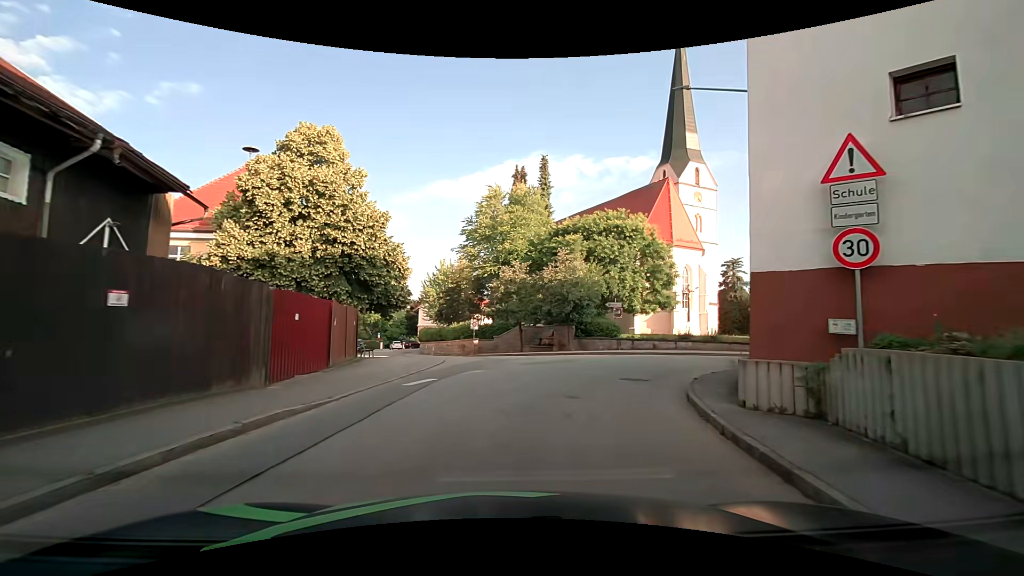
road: tertiary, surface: asphalt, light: Day
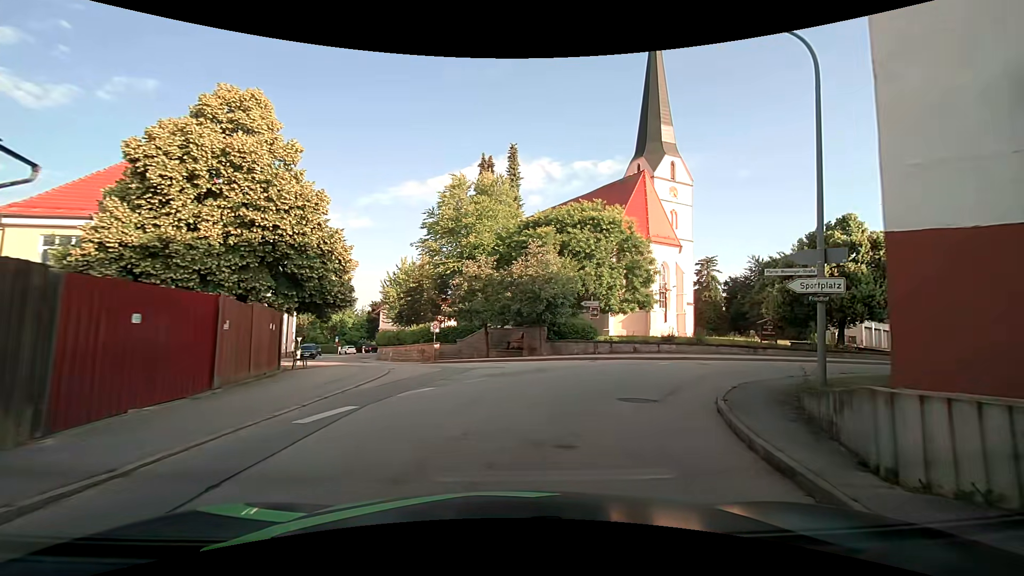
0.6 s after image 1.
(+0.2, +4.0) m; +4°
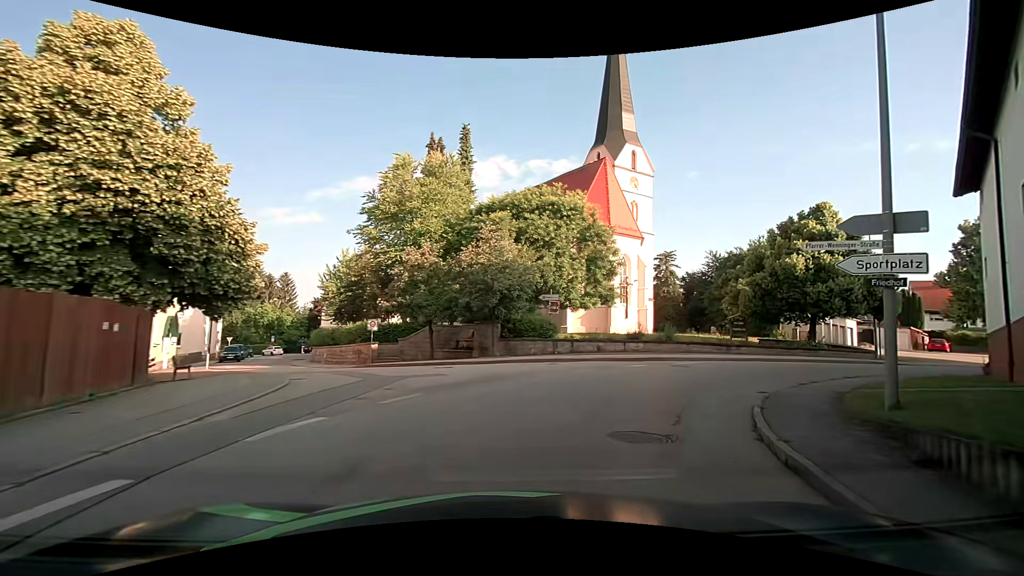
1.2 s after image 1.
(+0.2, +3.9) m; +5°
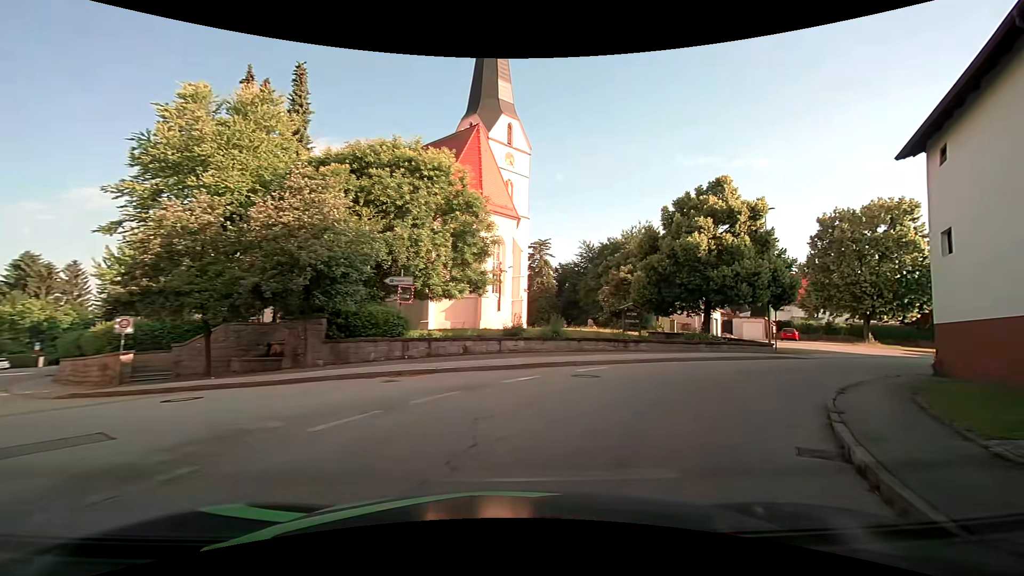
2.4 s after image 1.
(+0.9, +7.6) m; +16°
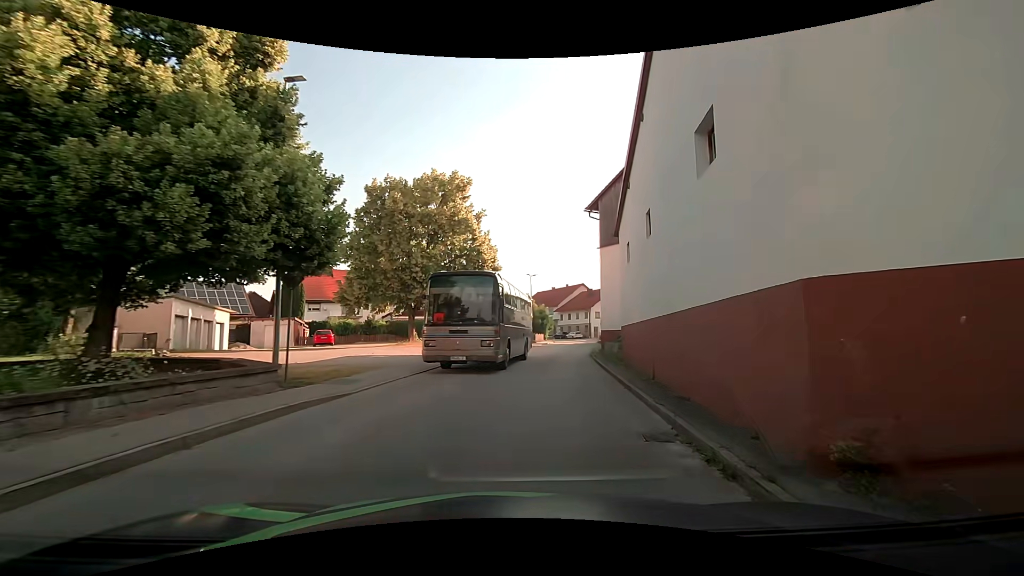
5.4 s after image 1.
(+7.5, +16.0) m; +49°
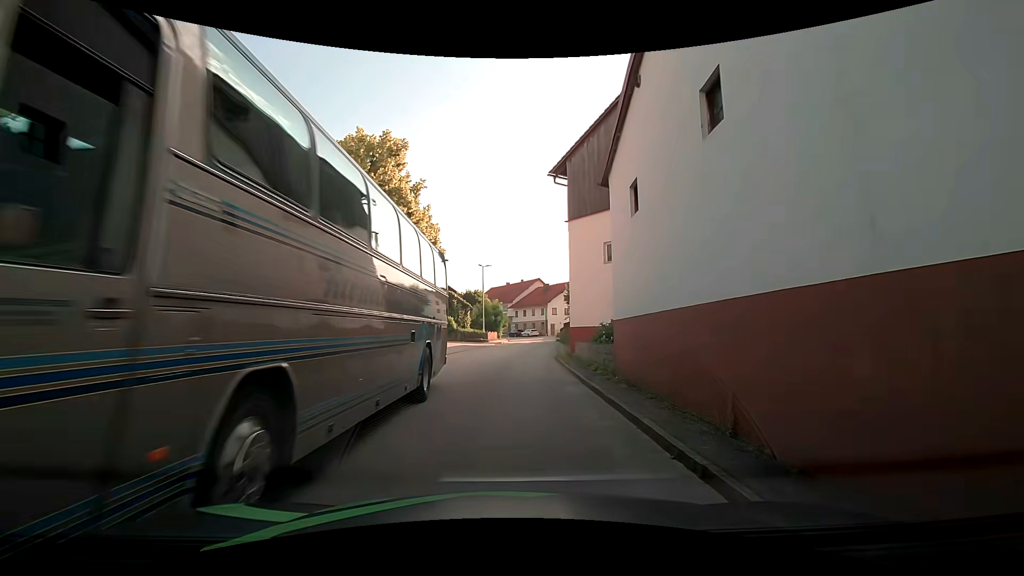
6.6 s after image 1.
(+0.4, +7.0) m; +7°
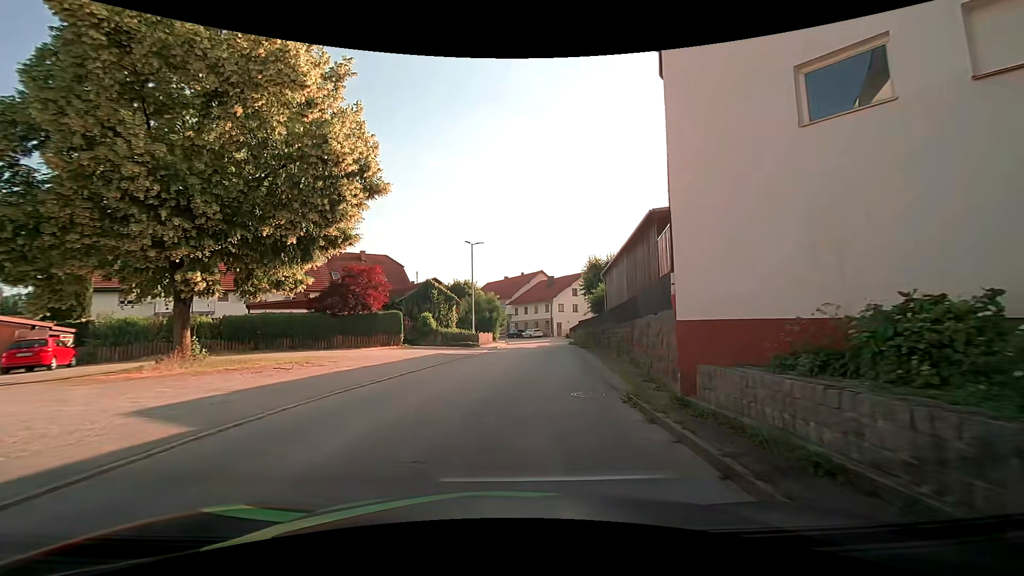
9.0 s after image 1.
(-0.1, +14.6) m; 0°
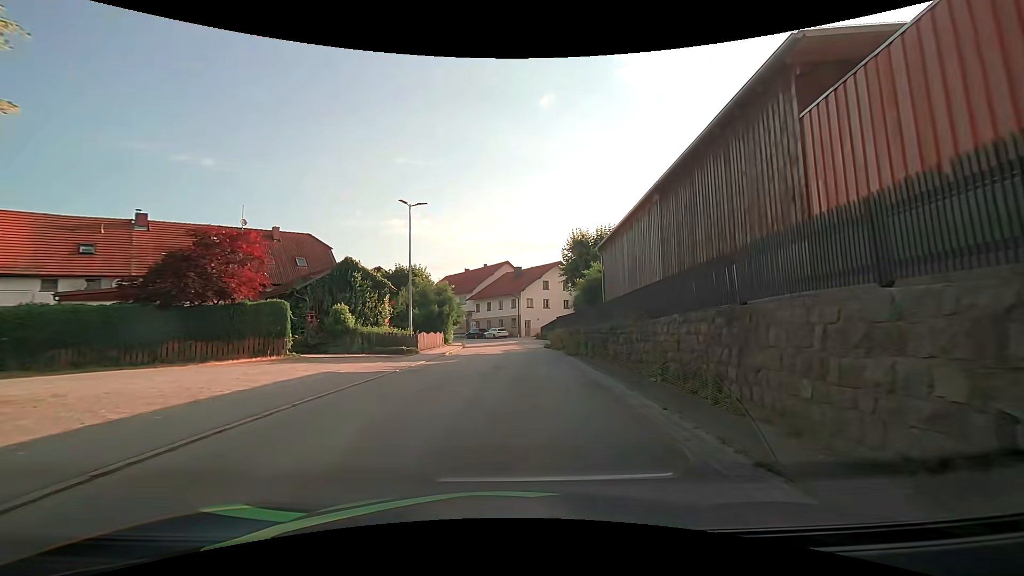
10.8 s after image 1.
(+0.3, +12.3) m; +4°
(0, +10) (+1, +20) (+1, +30) (+1, +40) (+1, +50) (-1, +60) (-5, +69) (-9, +78) (-15, +86) (-21, +95) m
